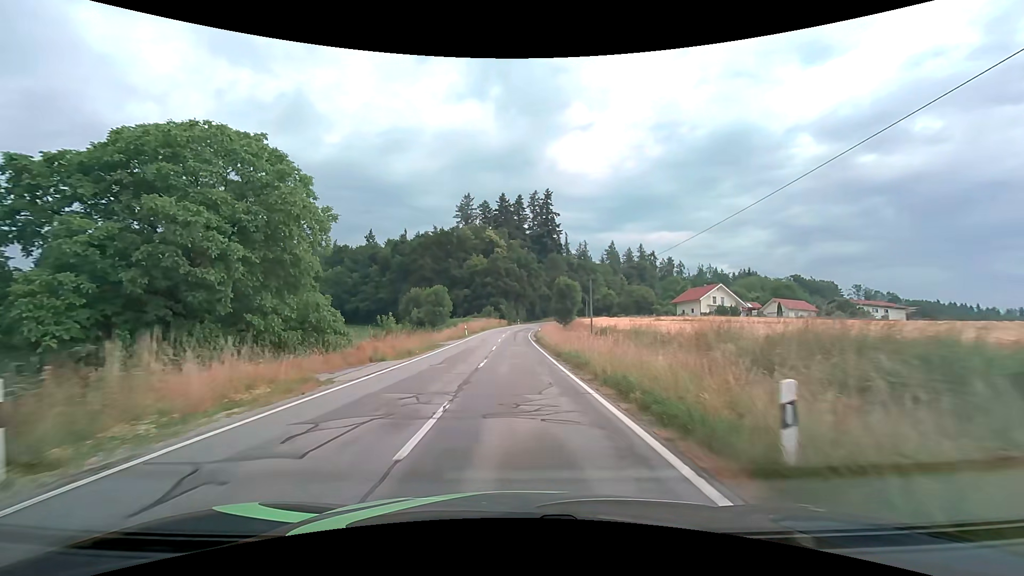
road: tertiary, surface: asphalt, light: Day
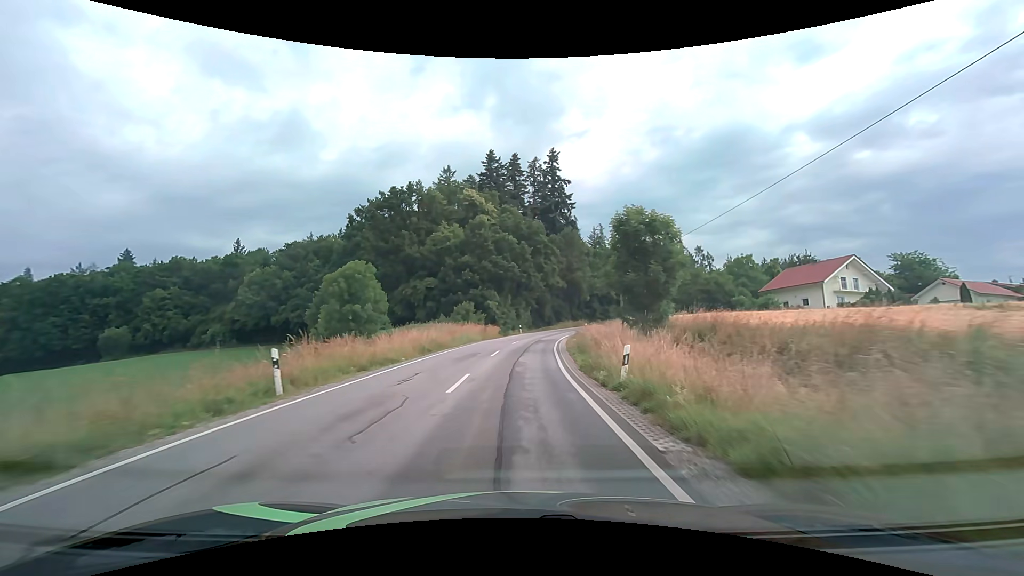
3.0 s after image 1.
(-0.1, +42.7) m; 0°
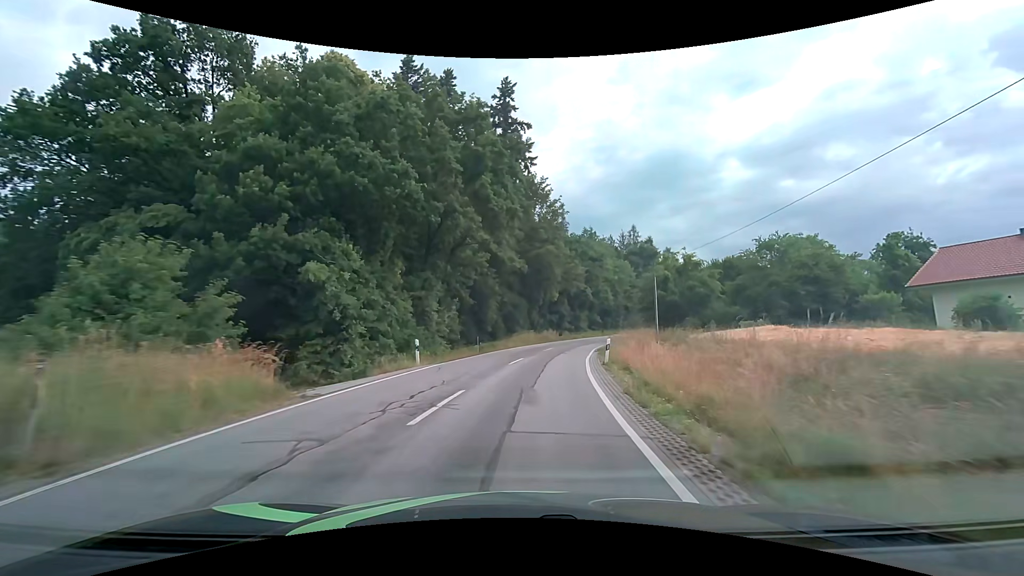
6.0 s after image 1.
(+1.6, +39.1) m; +7°
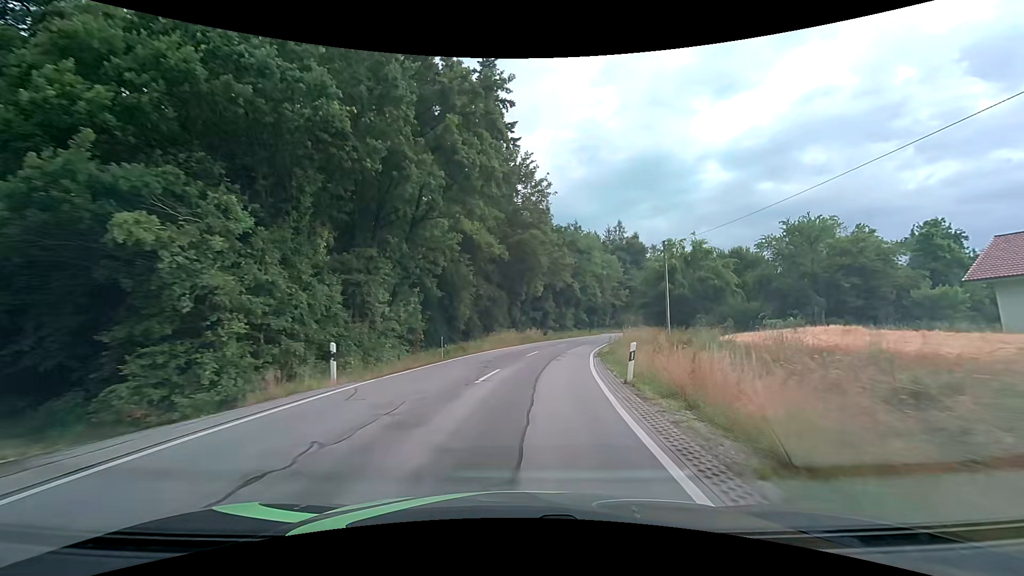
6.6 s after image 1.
(+0.1, +7.4) m; +2°
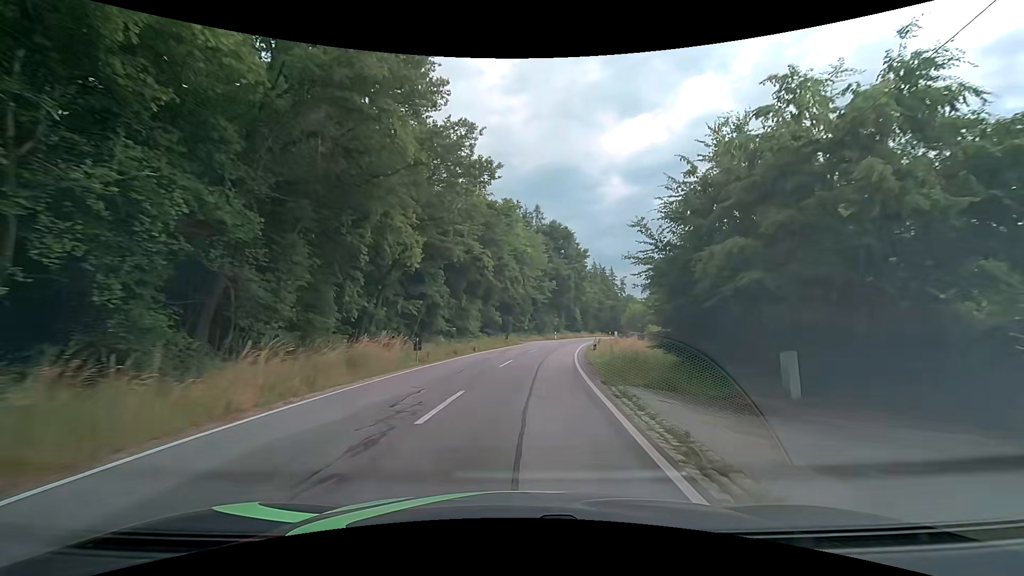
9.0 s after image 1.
(+2.6, +28.6) m; +11°
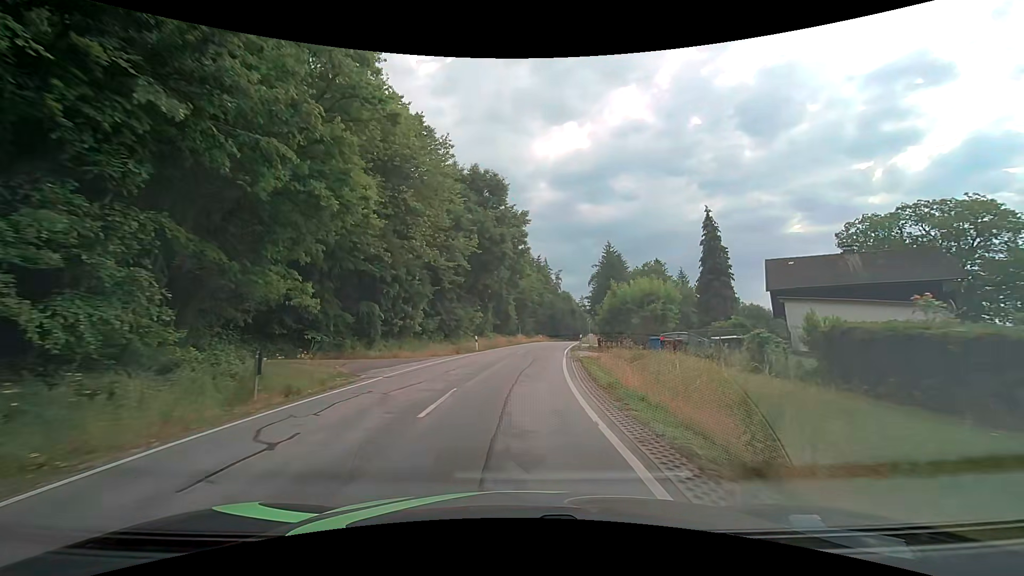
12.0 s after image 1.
(+2.6, +34.9) m; +8°
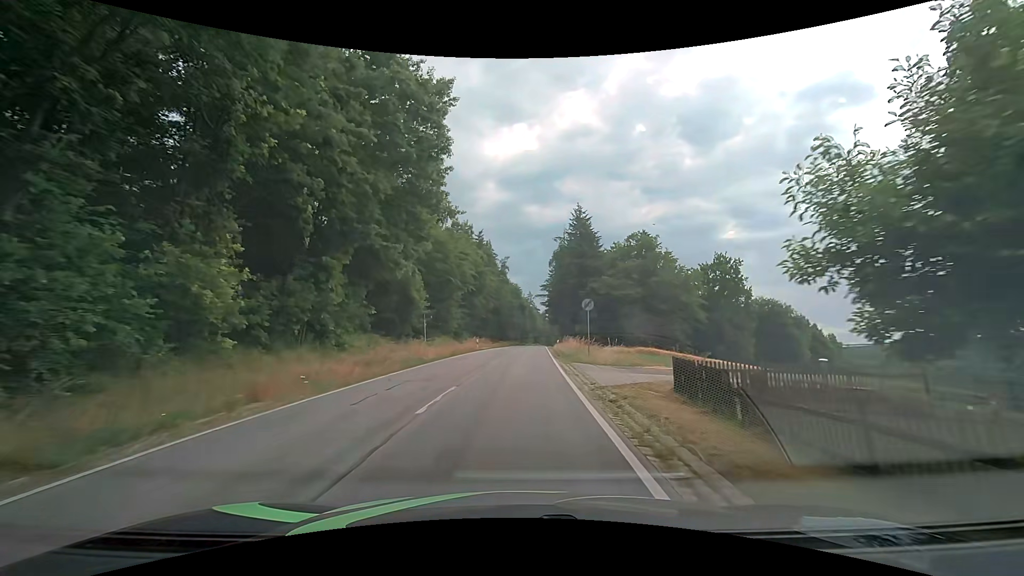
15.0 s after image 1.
(+2.3, +35.7) m; +7°
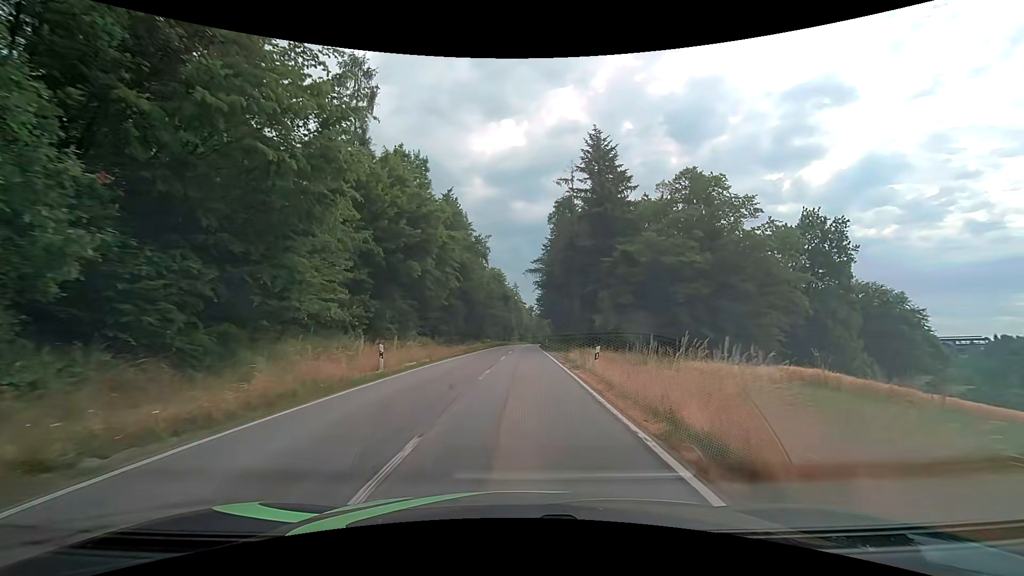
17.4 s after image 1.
(+0.4, +29.9) m; +2°
(0, +10) (0, +20) (+1, +30) (+1, +40) (+1, +50) (+1, +60) (+2, +70) (+2, +80) (+2, +90) (+3, +100) m
